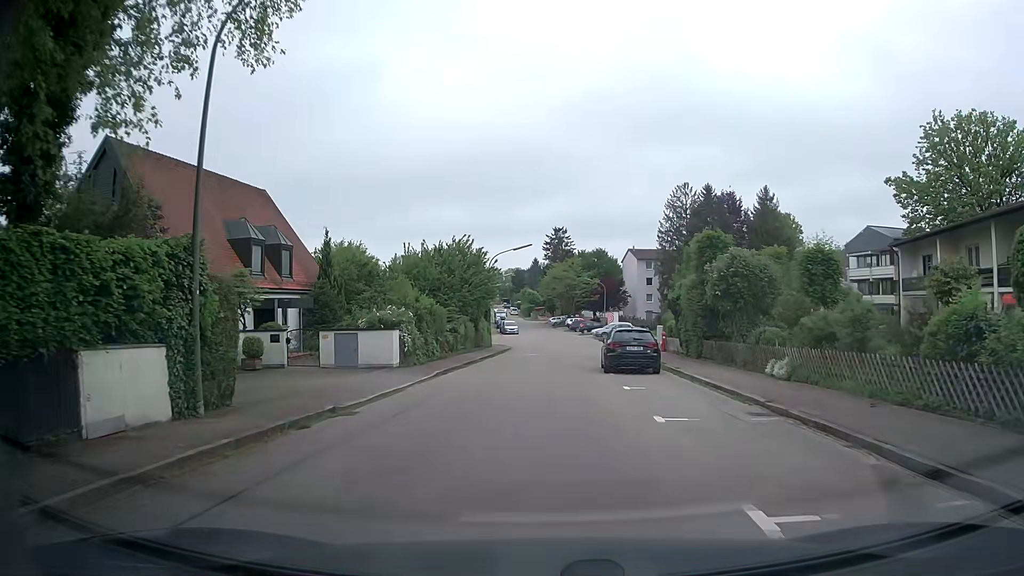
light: Day
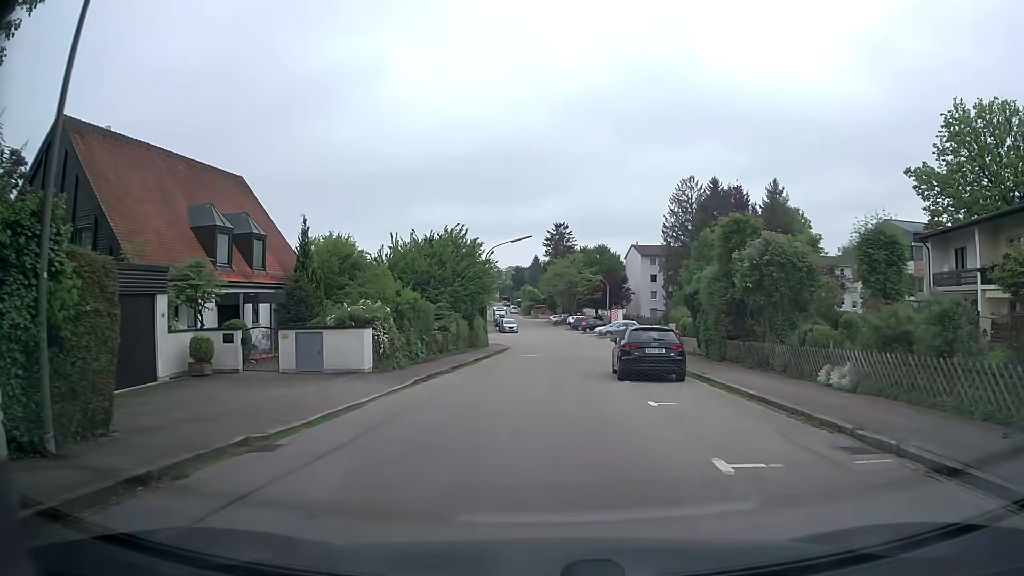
(0.0, +3.6) m; 0°
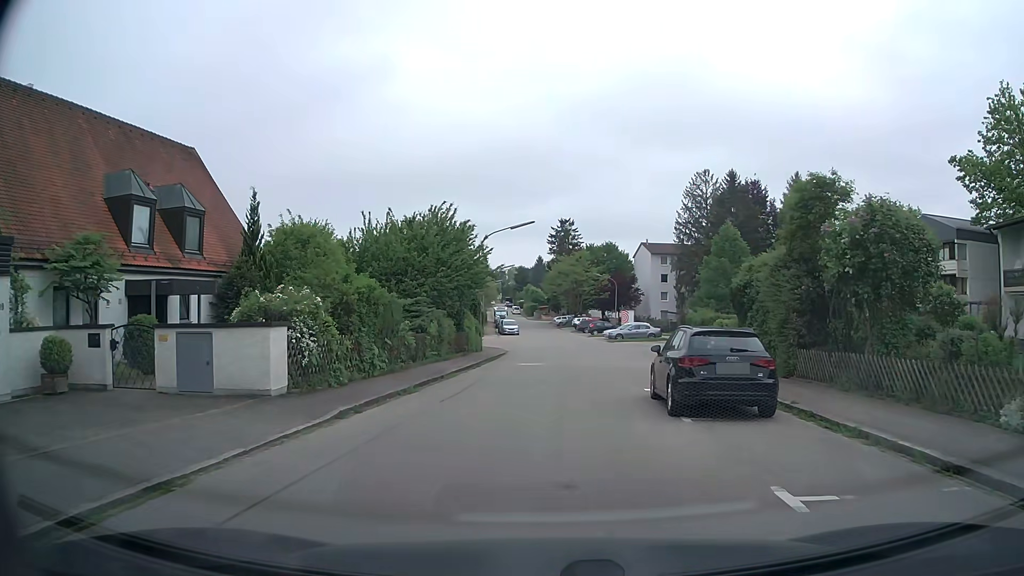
(0.0, +6.7) m; +1°
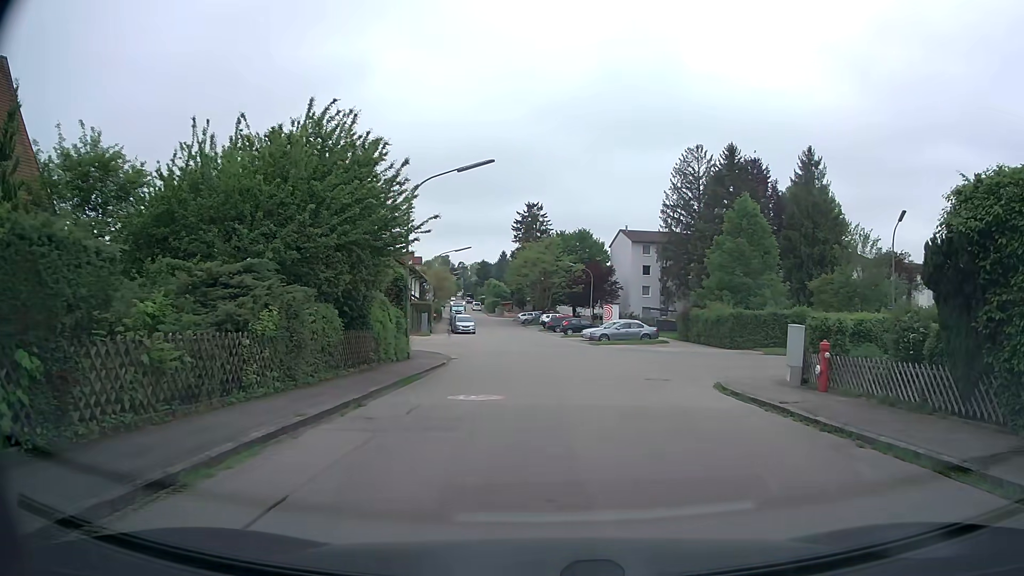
(-0.4, +13.7) m; +1°
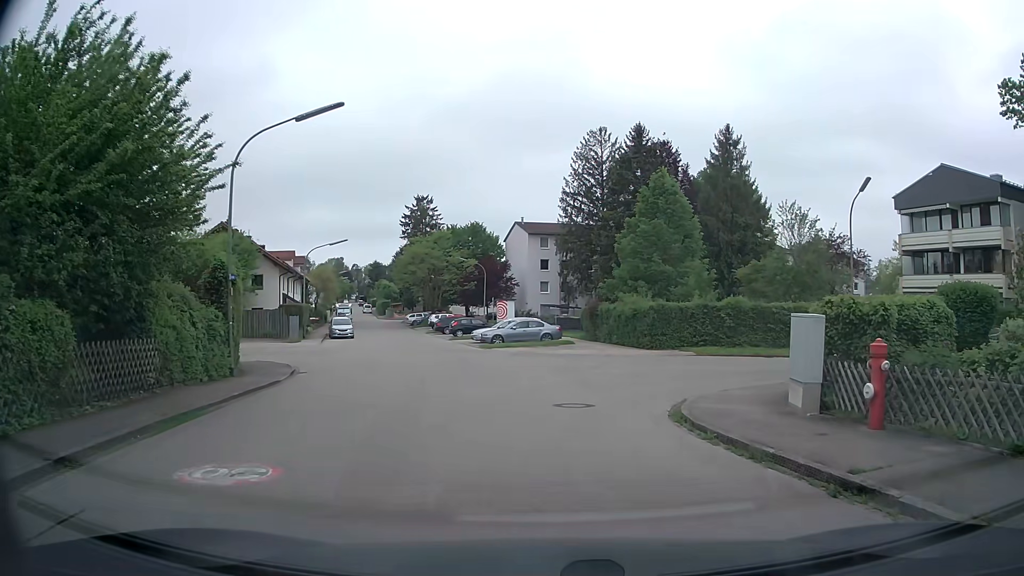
(+0.6, +6.8) m; +10°
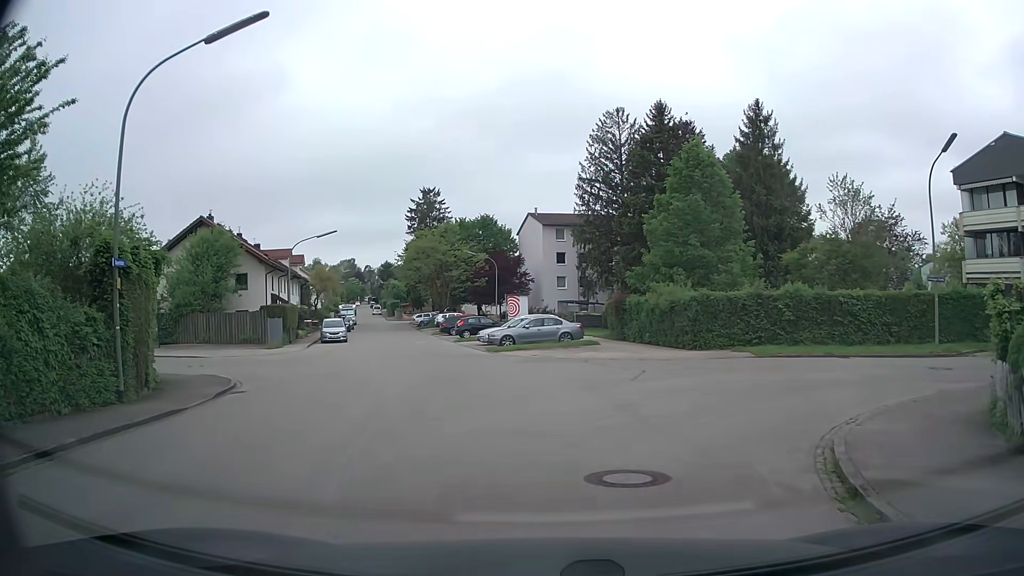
(-0.1, +6.1) m; -2°
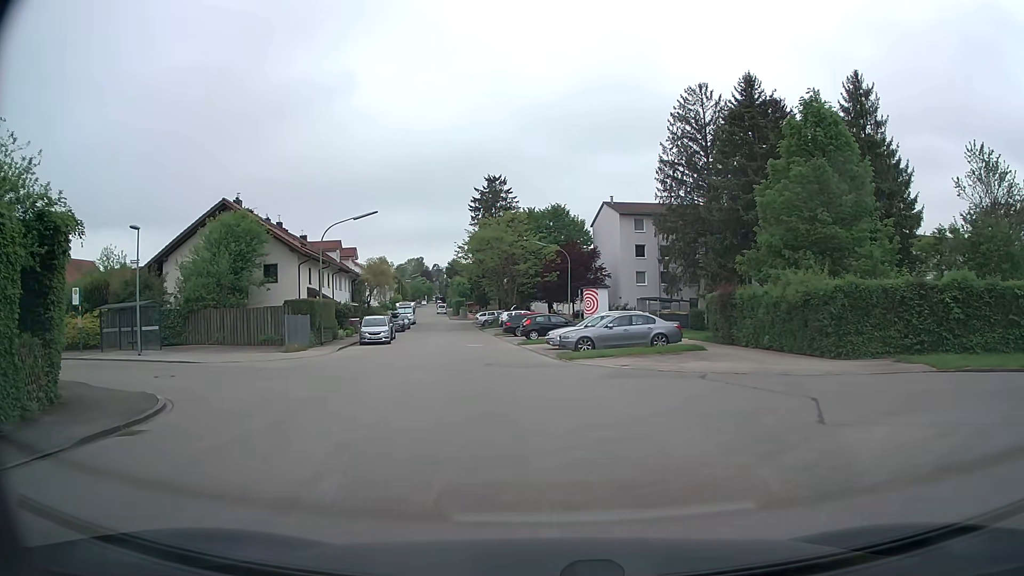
(-0.4, +7.5) m; -7°
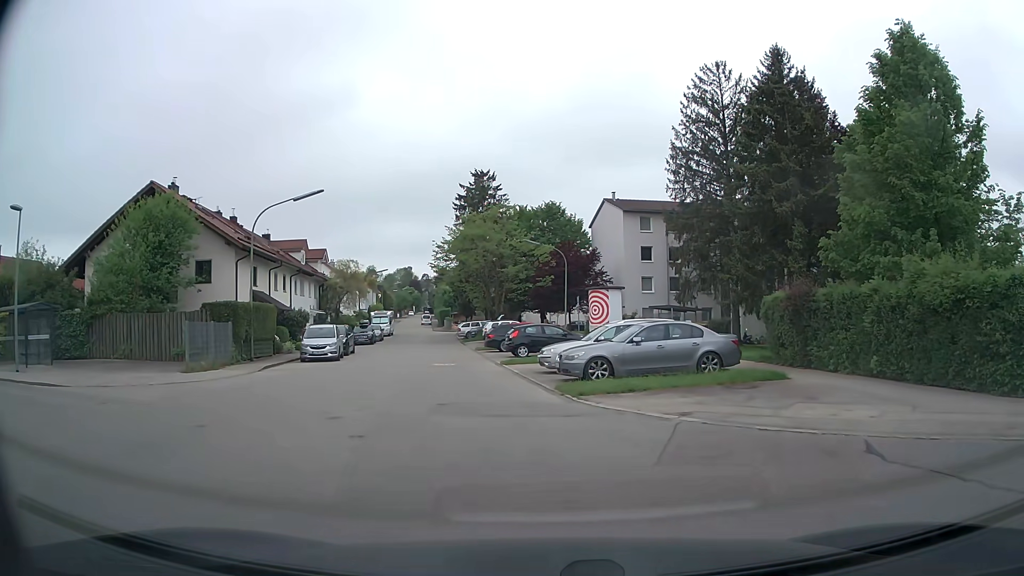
(+0.1, +8.8) m; +1°
